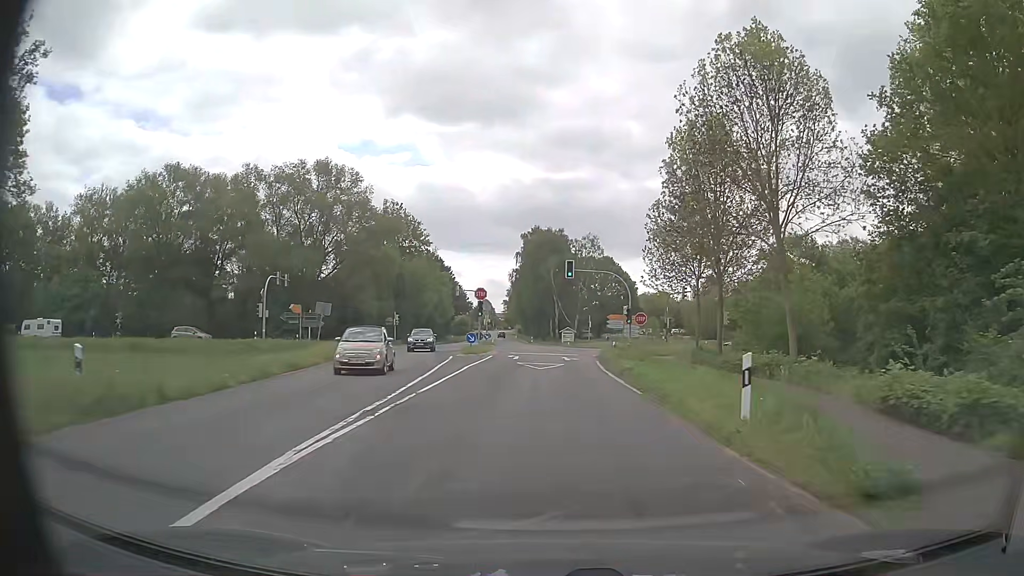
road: secondary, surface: asphalt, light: Day
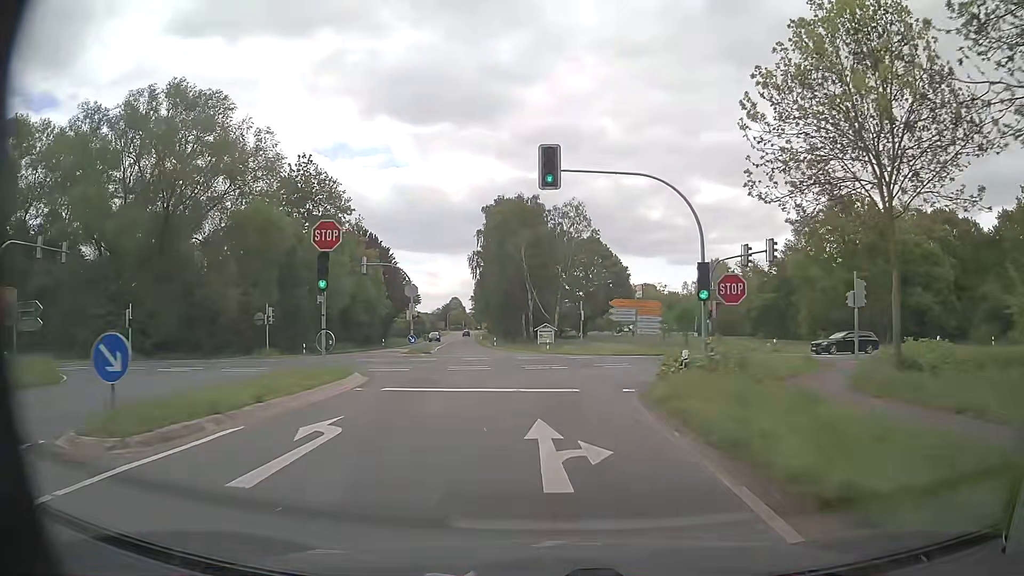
(+0.7, +30.0) m; +2°
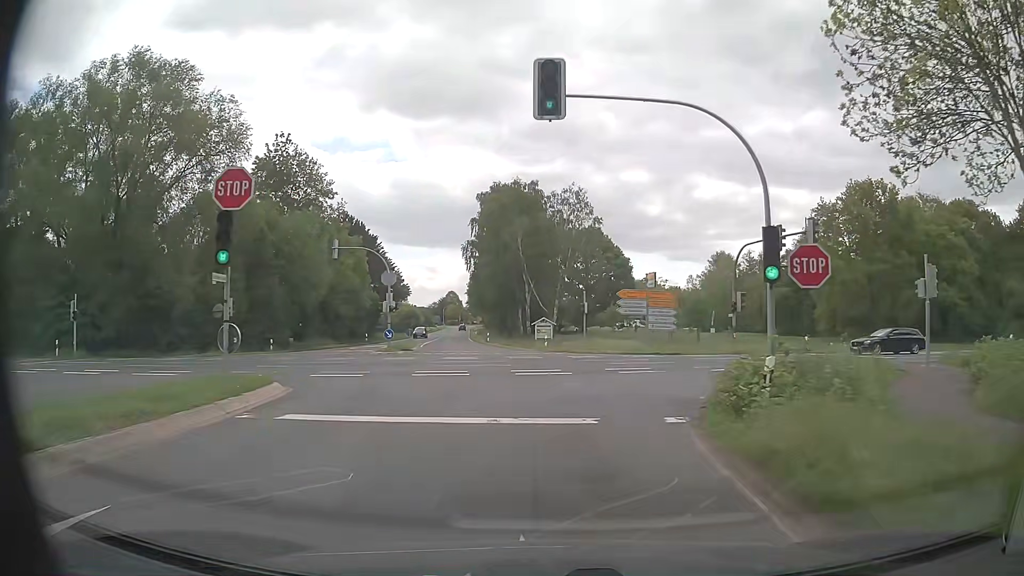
(0.0, +6.1) m; +1°
(0, +10) (+3, +19) (+11, +26) (+20, +29) (+30, +31) (+40, +32) (+50, +35) (+60, +37) (+69, +39) (+79, +42) m
